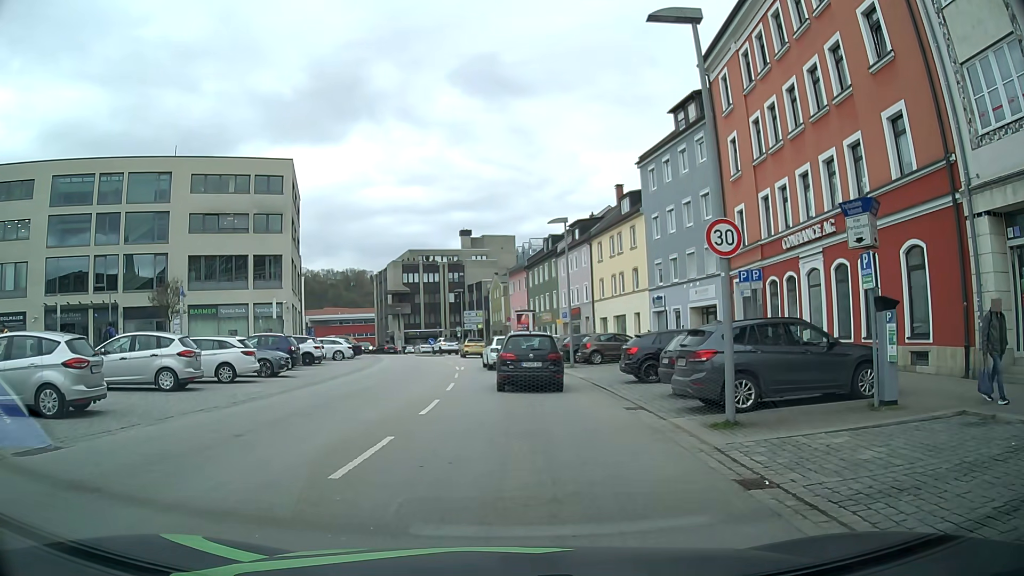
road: tertiary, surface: asphalt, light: Day
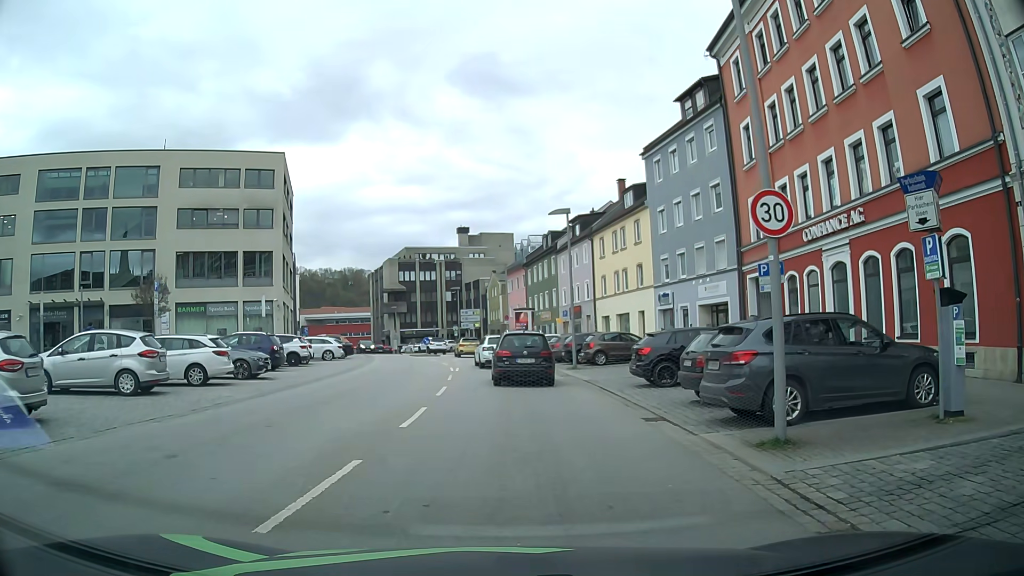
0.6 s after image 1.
(0.0, +2.1) m; +1°
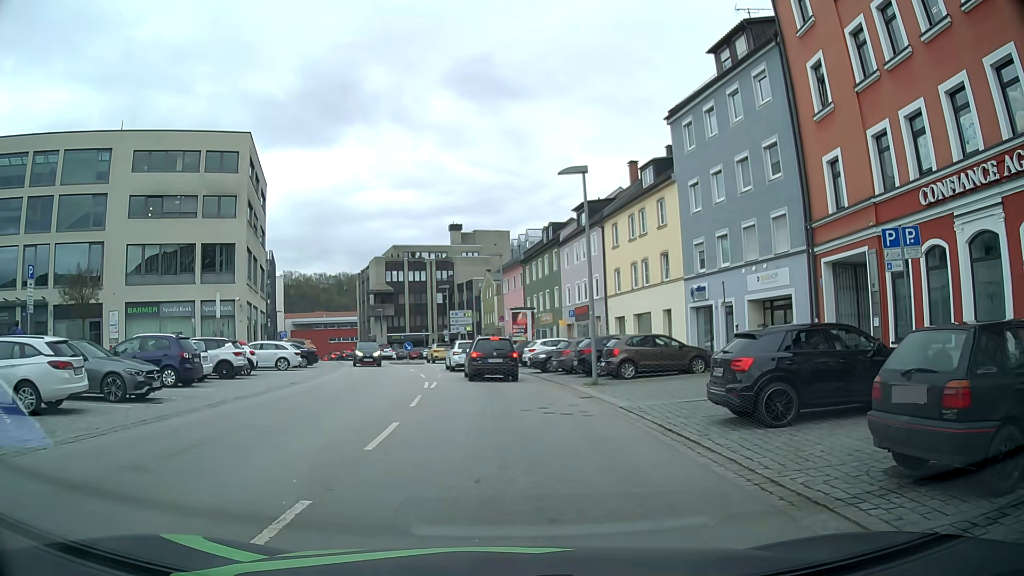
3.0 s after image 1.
(0.0, +7.7) m; -1°
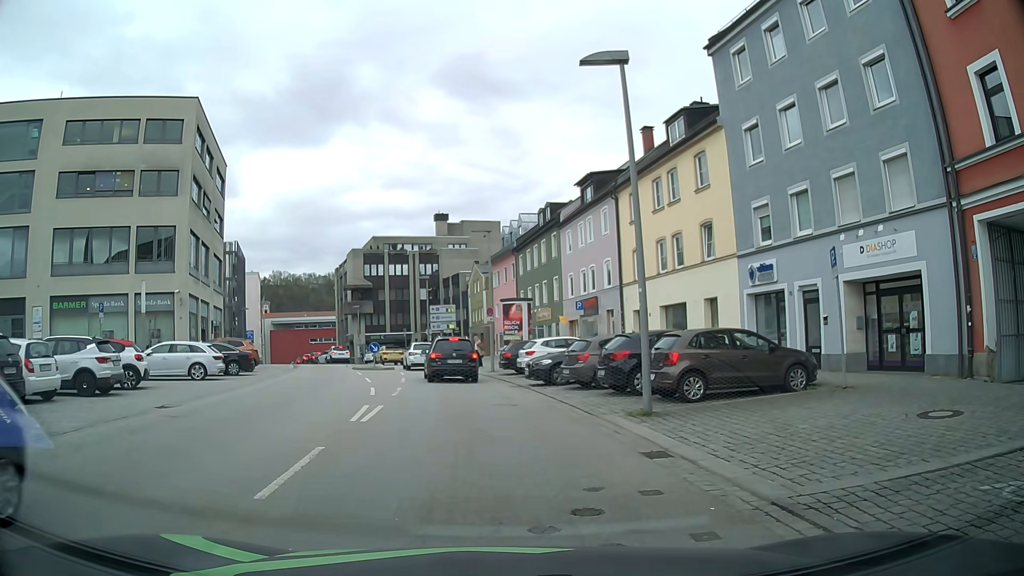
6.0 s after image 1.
(+0.2, +8.7) m; +1°
